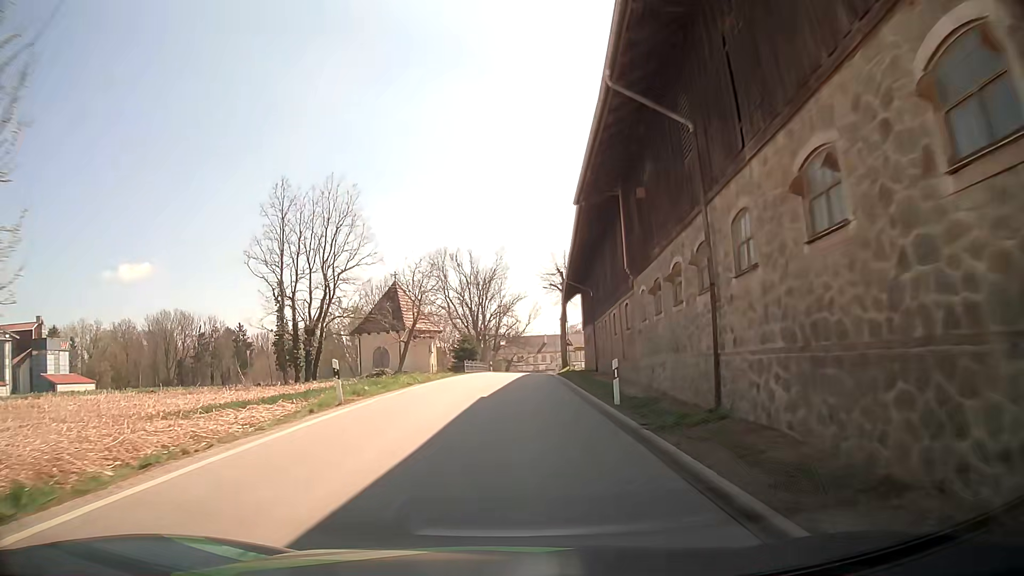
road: tertiary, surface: asphalt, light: Day
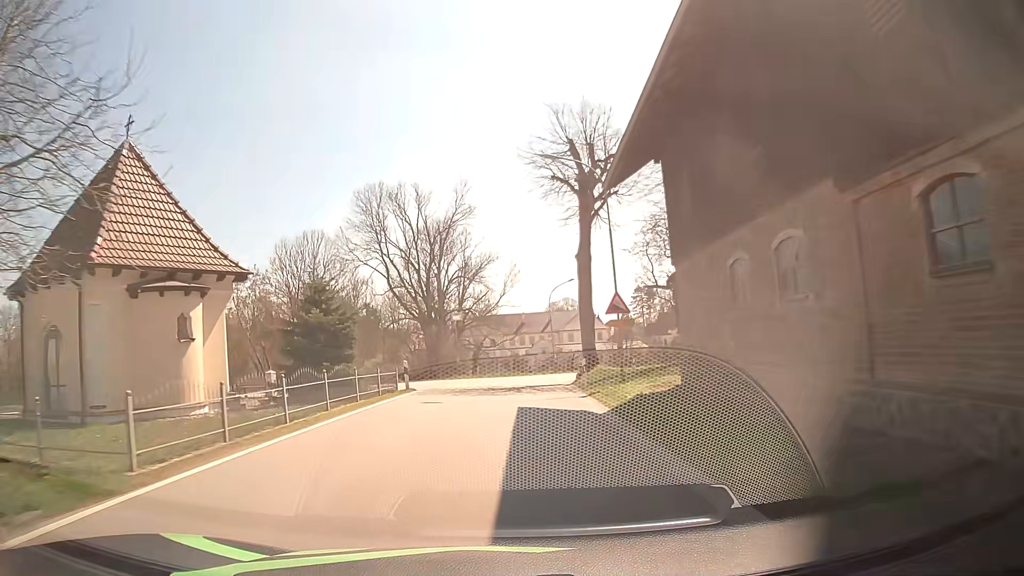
(+1.1, +38.9) m; +2°
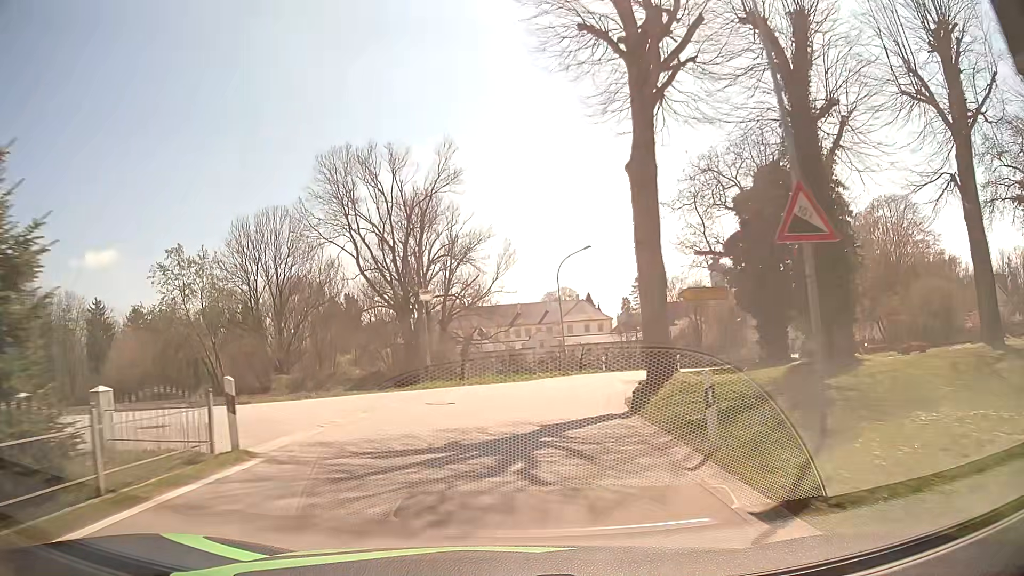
(+0.1, +14.4) m; 0°
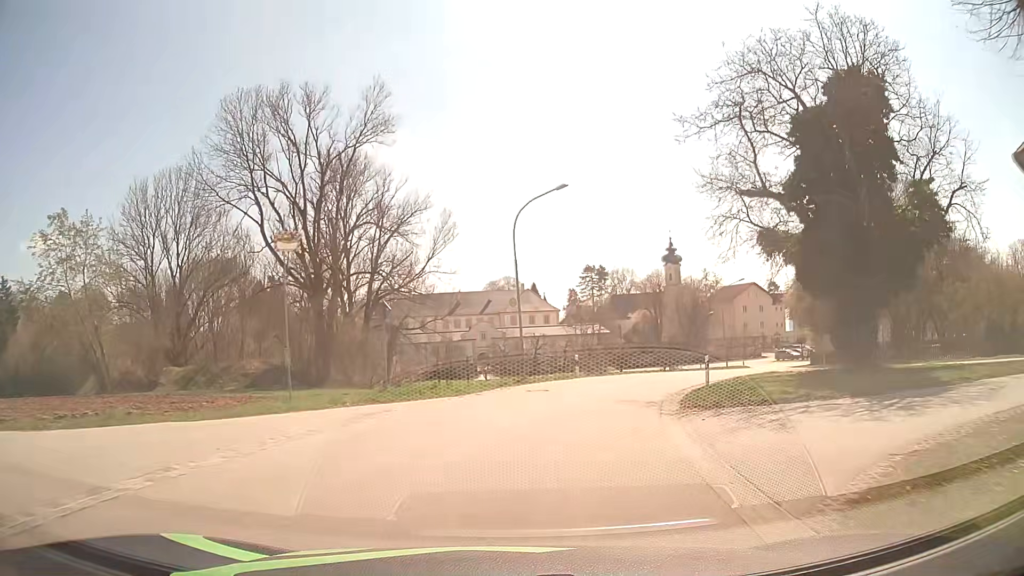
(+0.4, +13.7) m; +5°
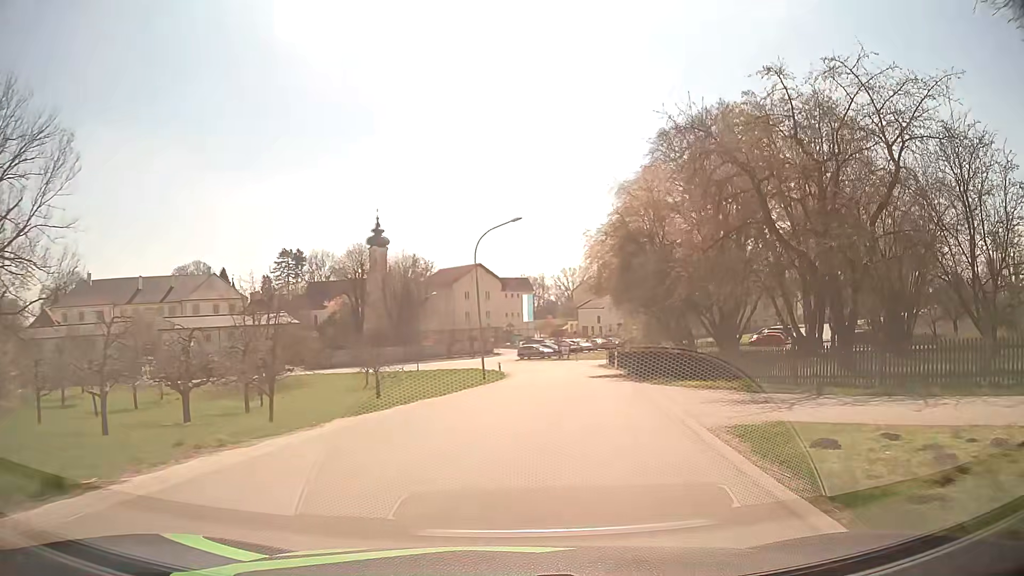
(+5.3, +25.8) m; +25°
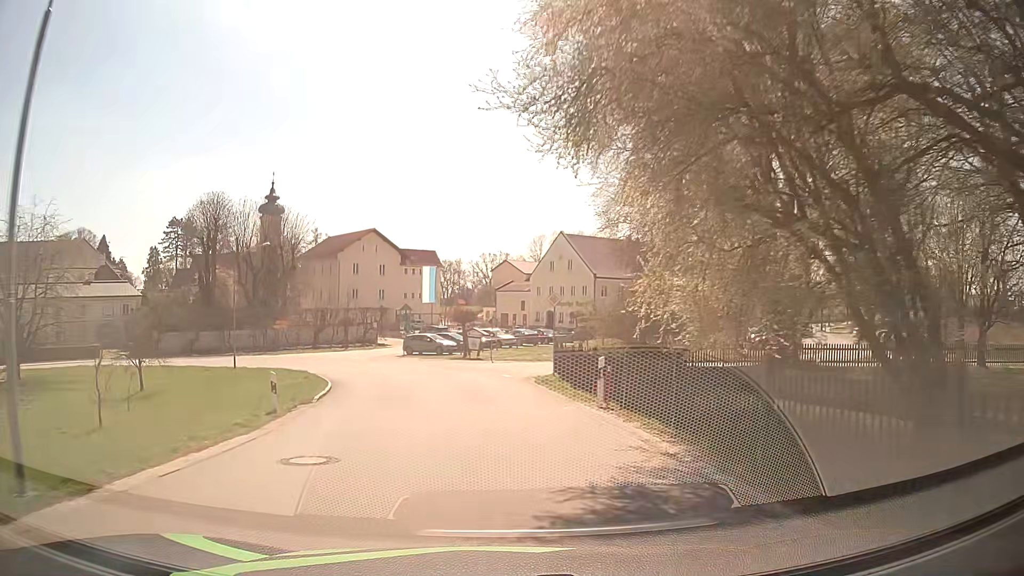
(+2.6, +26.2) m; +7°
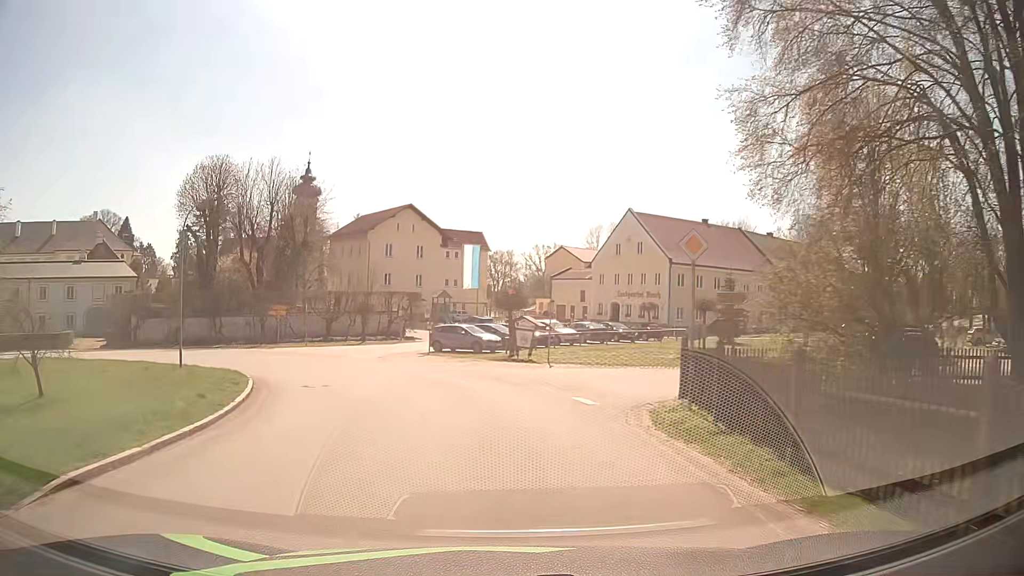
(-0.5, +13.0) m; -4°
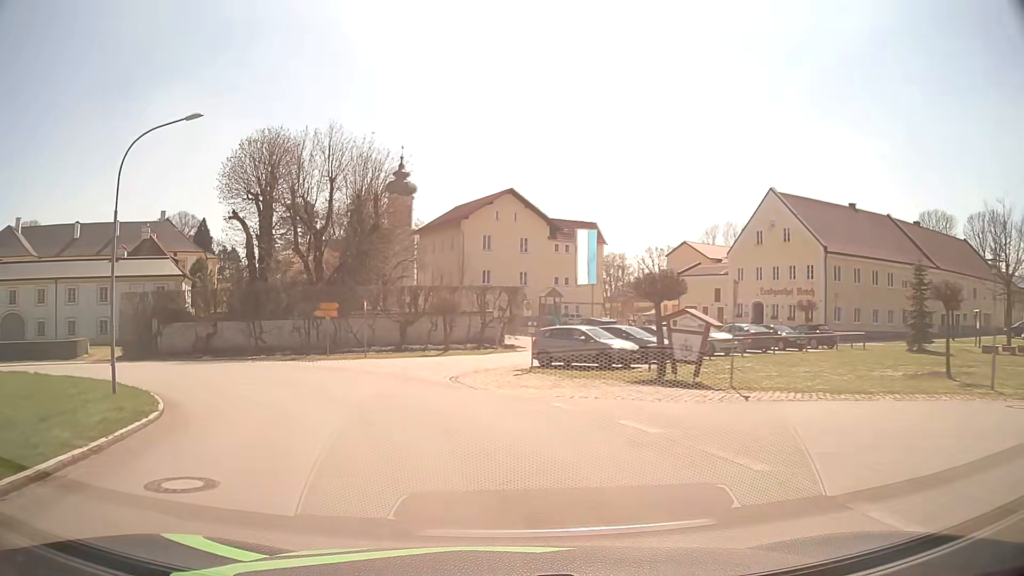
(-1.1, +12.5) m; -10°
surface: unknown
(-1, +10) (-5, +19) (-11, +27) (-20, +32) (-30, +33) (-39, +31) (-49, +29) (-59, +27) (-69, +25) (-79, +23) m
